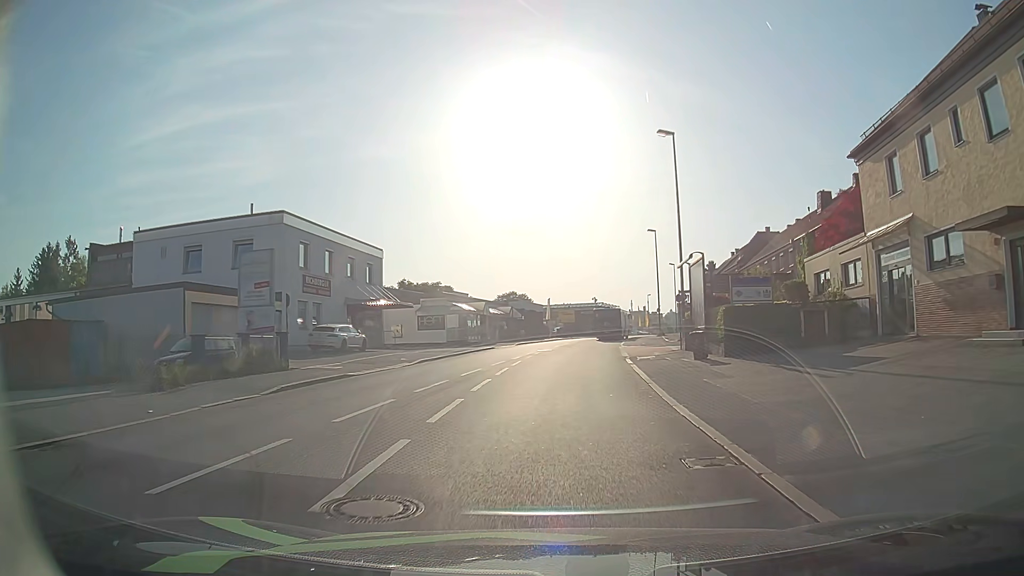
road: tertiary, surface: asphalt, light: Day
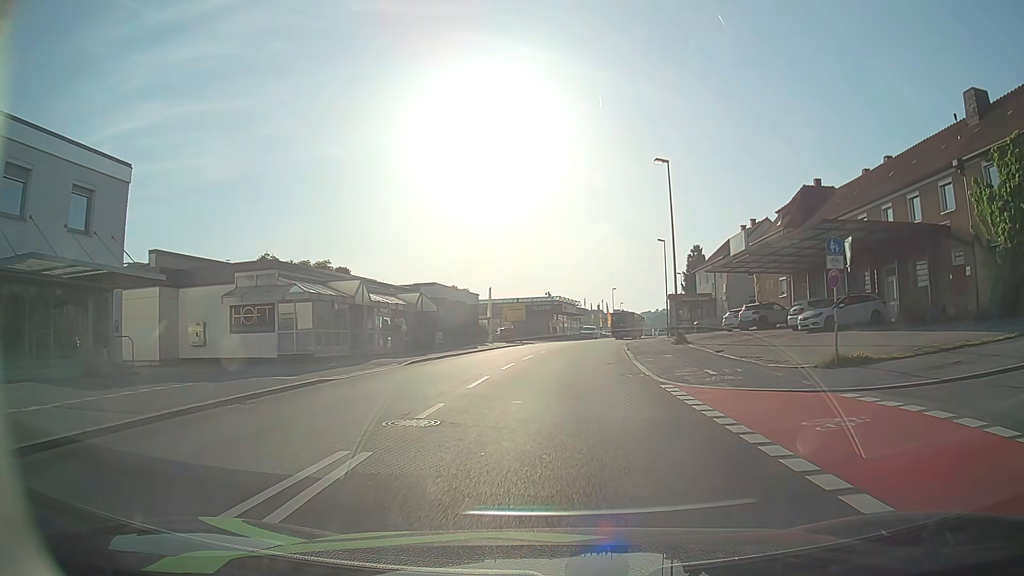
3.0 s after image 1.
(+0.8, +28.1) m; +4°
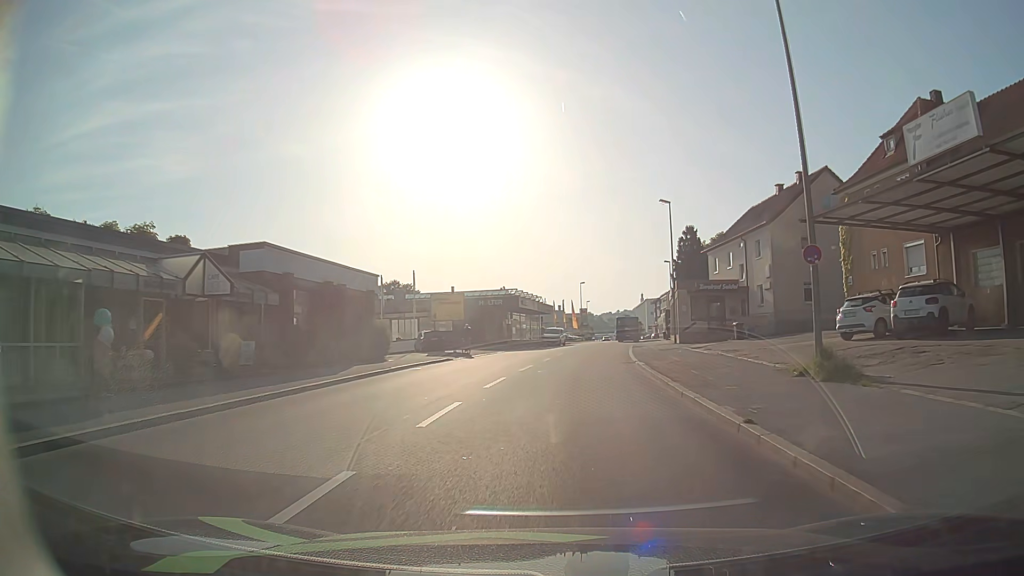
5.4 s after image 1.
(+0.6, +23.6) m; +3°
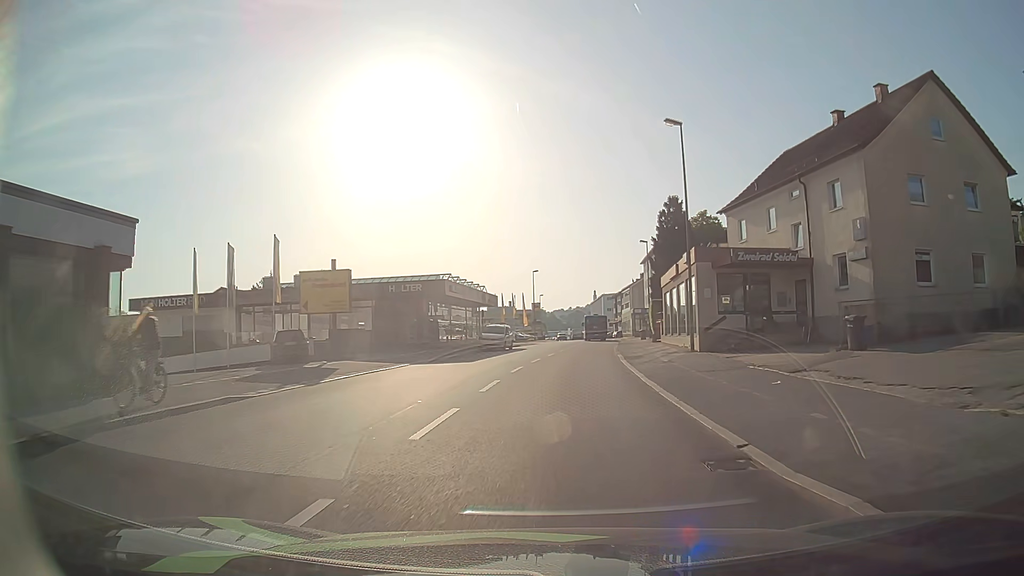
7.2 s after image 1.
(+0.7, +19.1) m; +4°
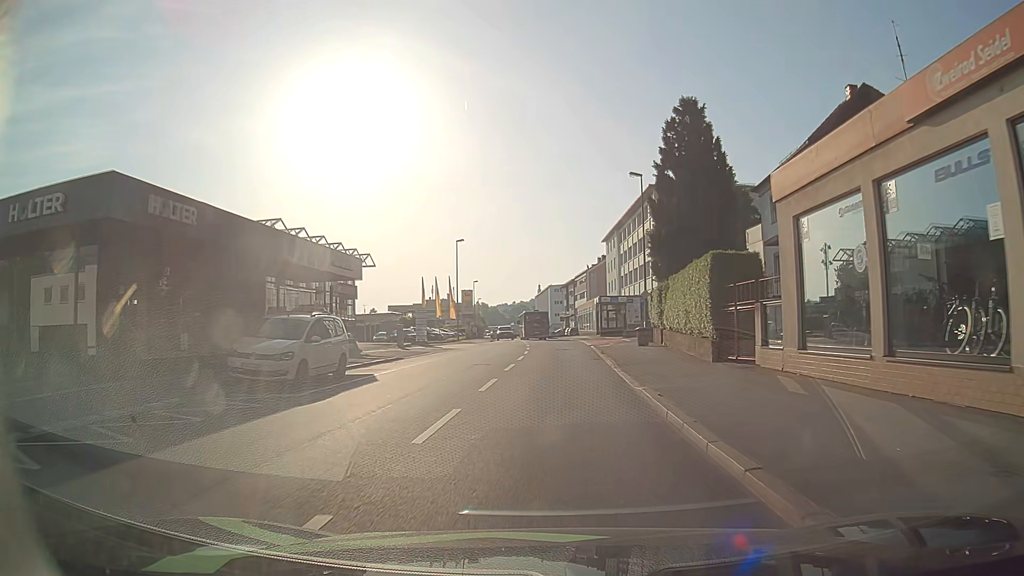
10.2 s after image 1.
(+1.2, +30.2) m; +5°
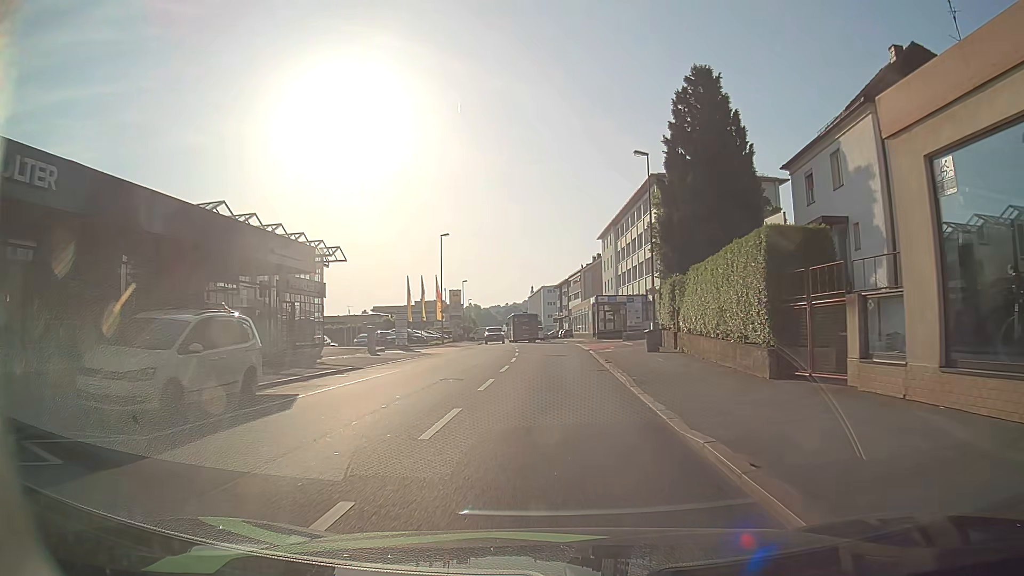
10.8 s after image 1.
(0.0, +5.6) m; +1°
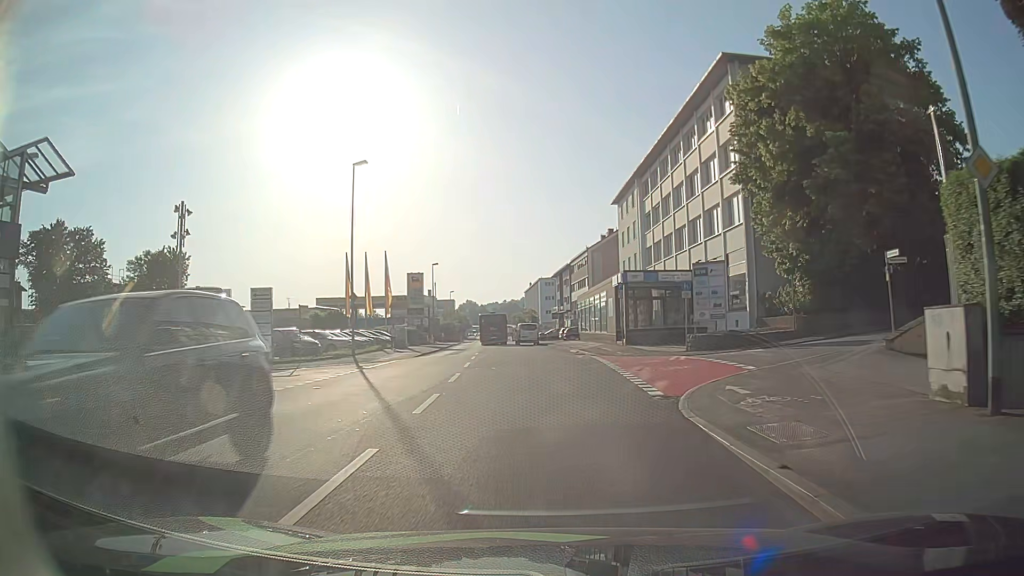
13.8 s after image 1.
(+0.1, +27.8) m; -1°
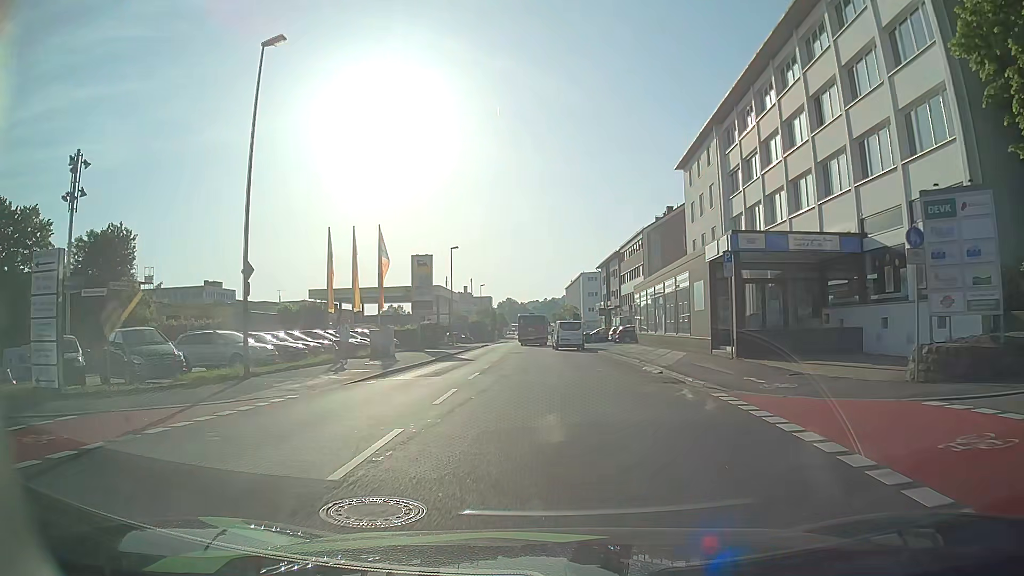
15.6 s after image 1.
(-0.1, +16.7) m; -3°
(0, +10) (0, +20) (-1, +30) (-1, +40) (-2, +50) (-2, +60) (-2, +70) (-2, +80) (-1, +90) (-1, +100) m
